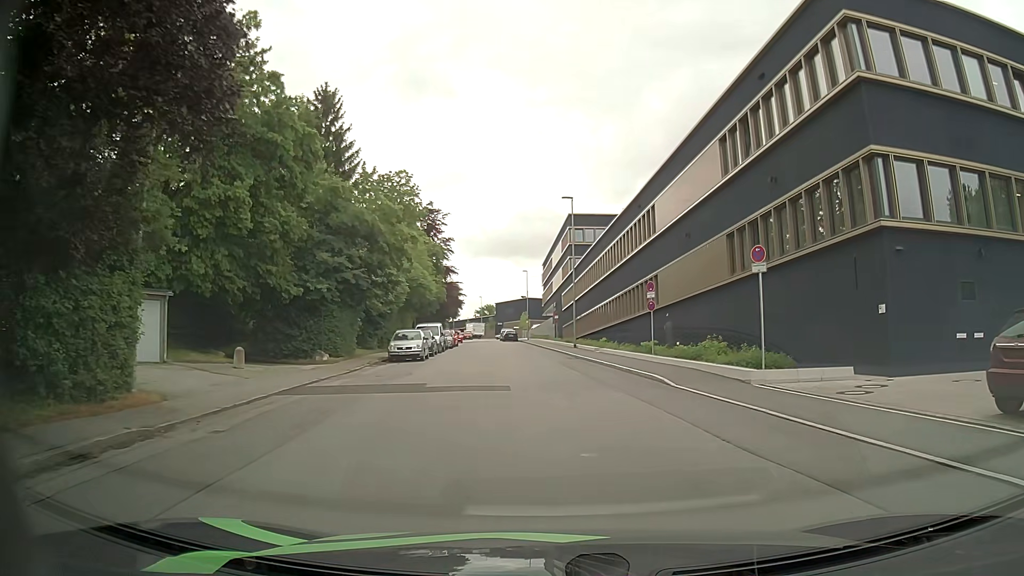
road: residential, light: Day
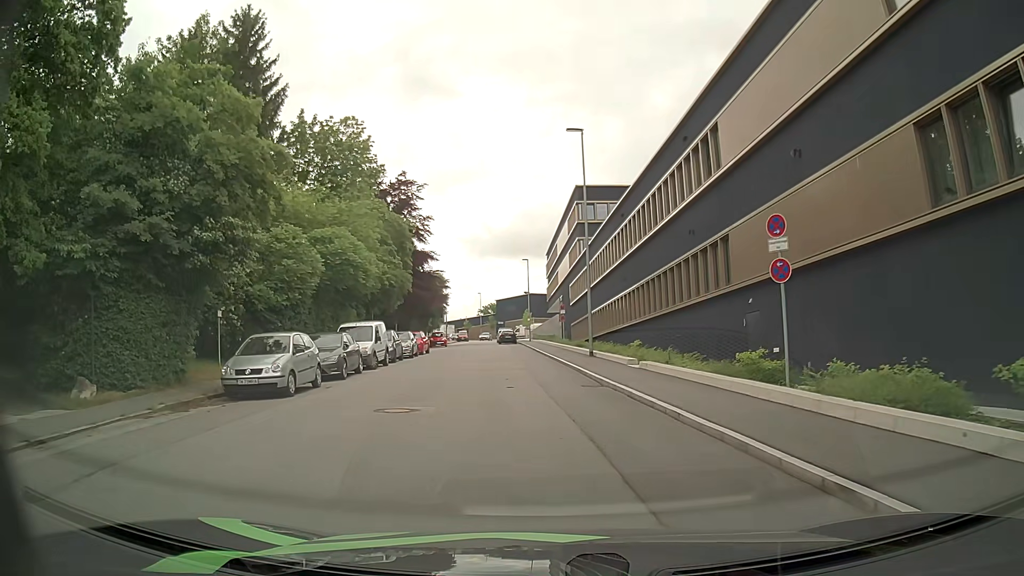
(+0.1, +16.0) m; -1°
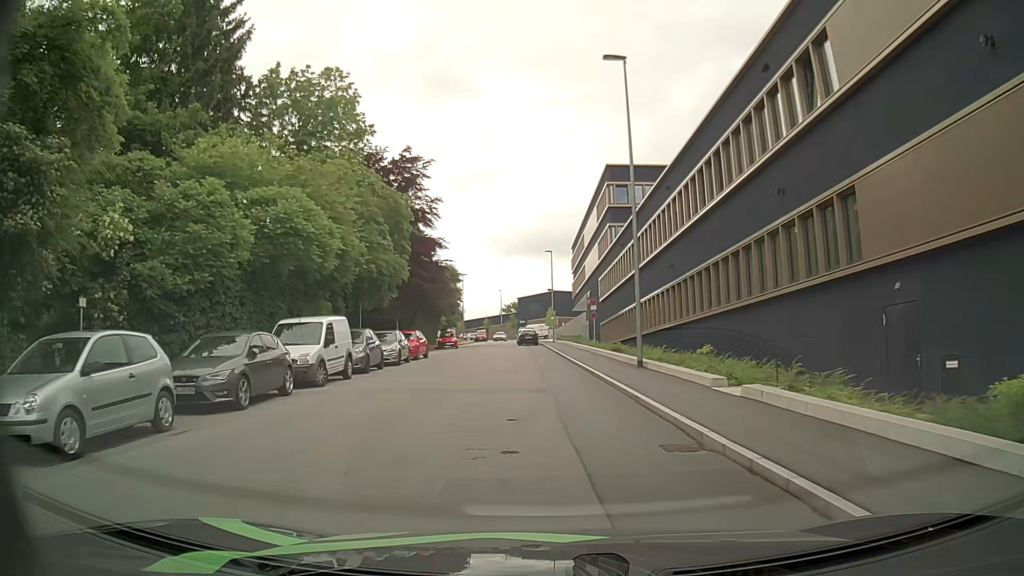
(-0.3, +8.6) m; -3°
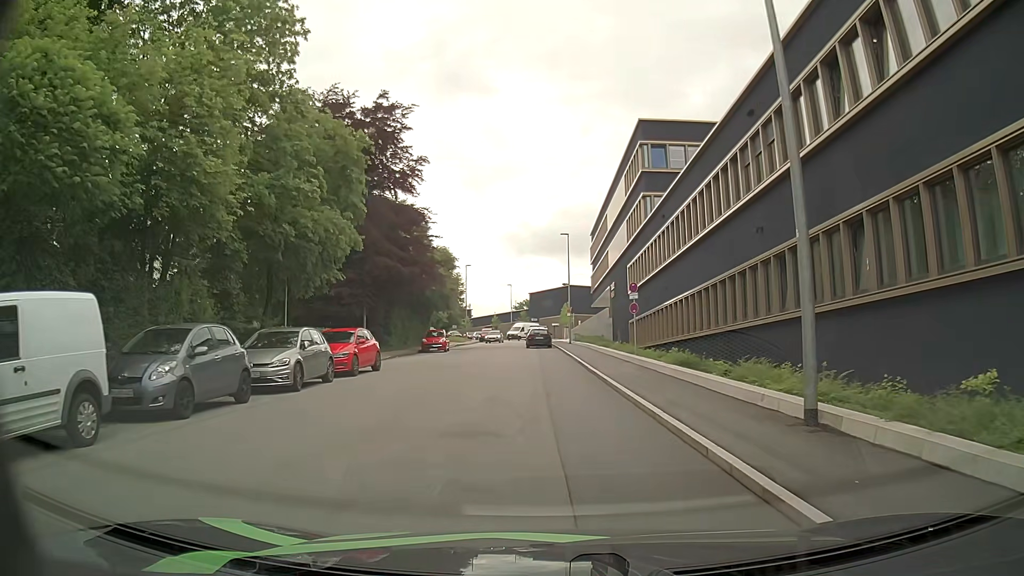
(0.0, +12.7) m; -1°
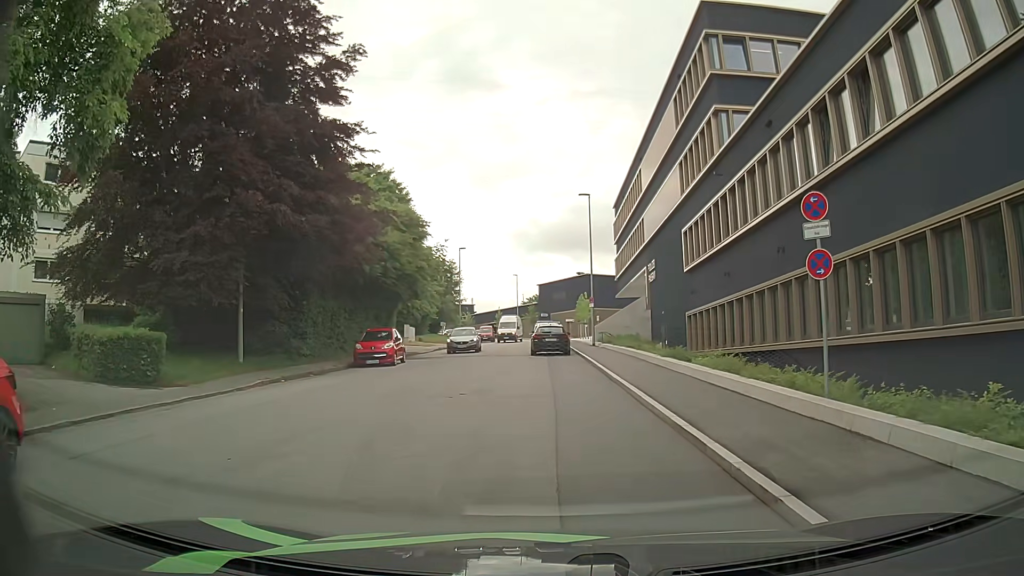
(-0.2, +17.3) m; +1°
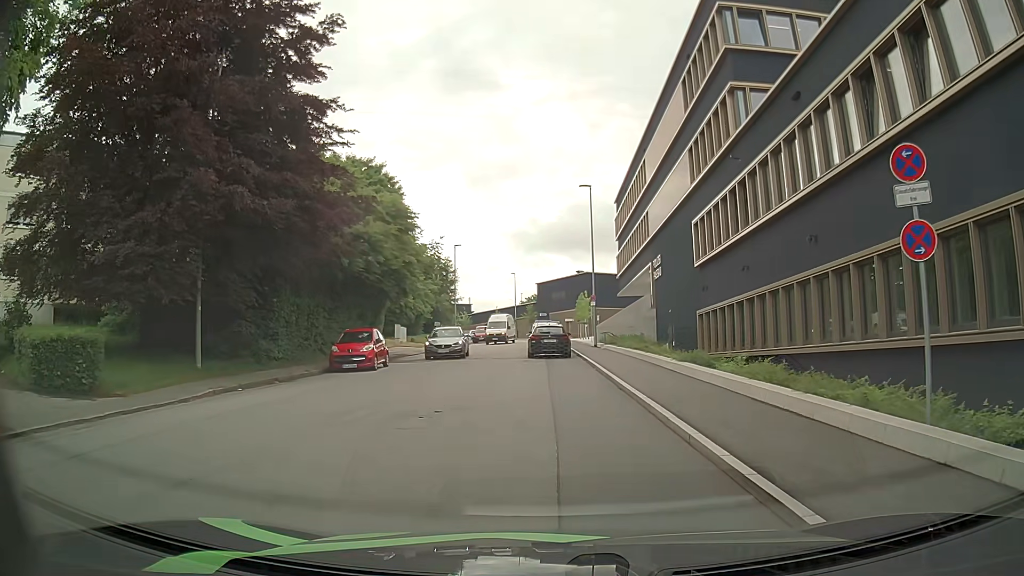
(-0.1, +2.7) m; -1°
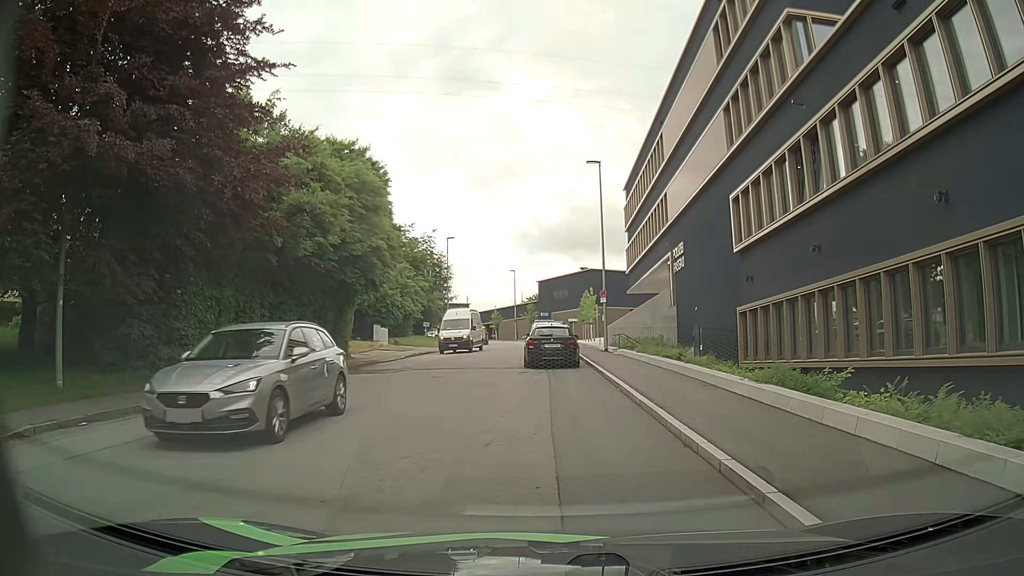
(-0.1, +6.4) m; -1°
